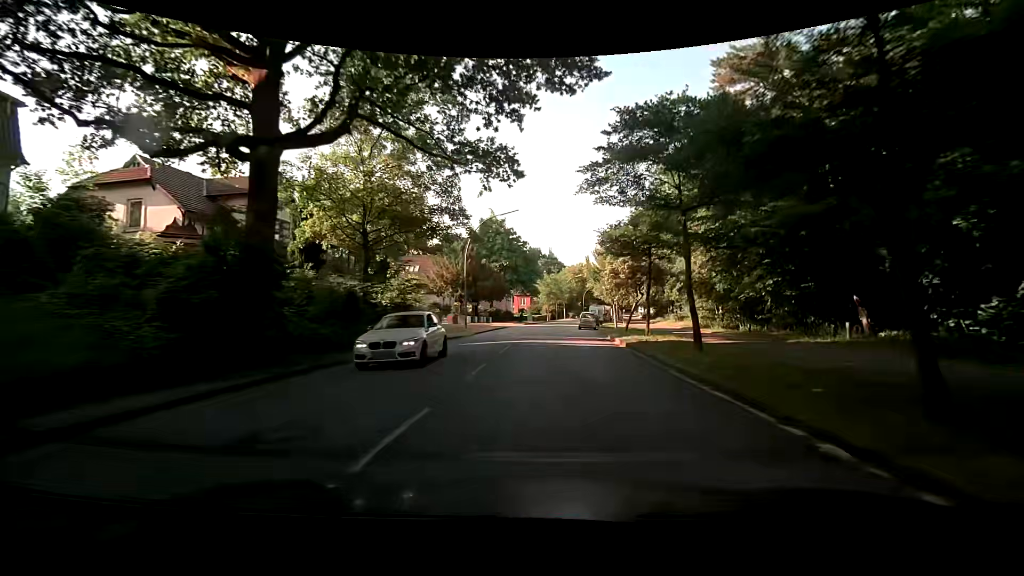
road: tertiary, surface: asphalt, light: Day
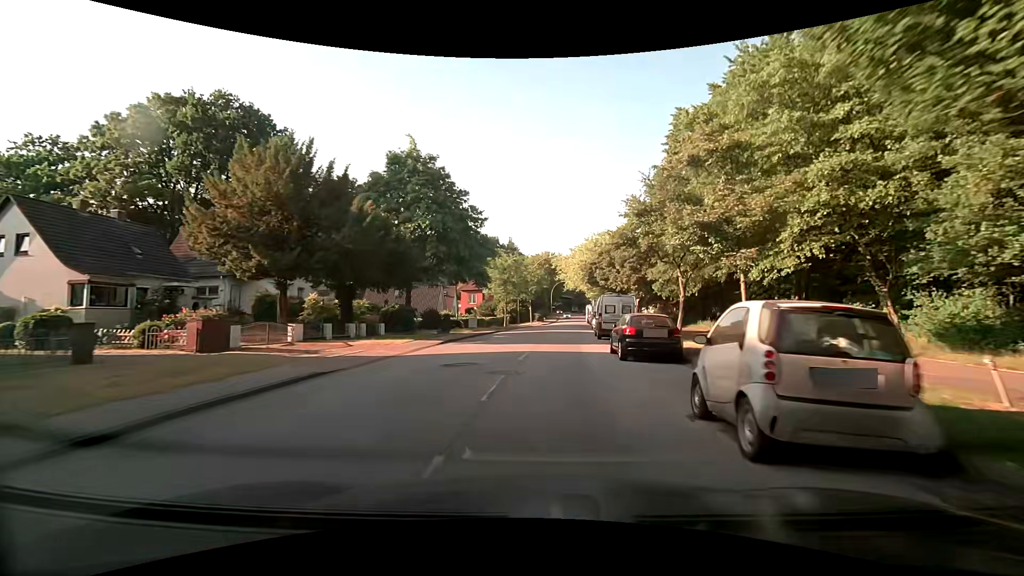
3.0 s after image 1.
(+1.4, +38.3) m; +4°
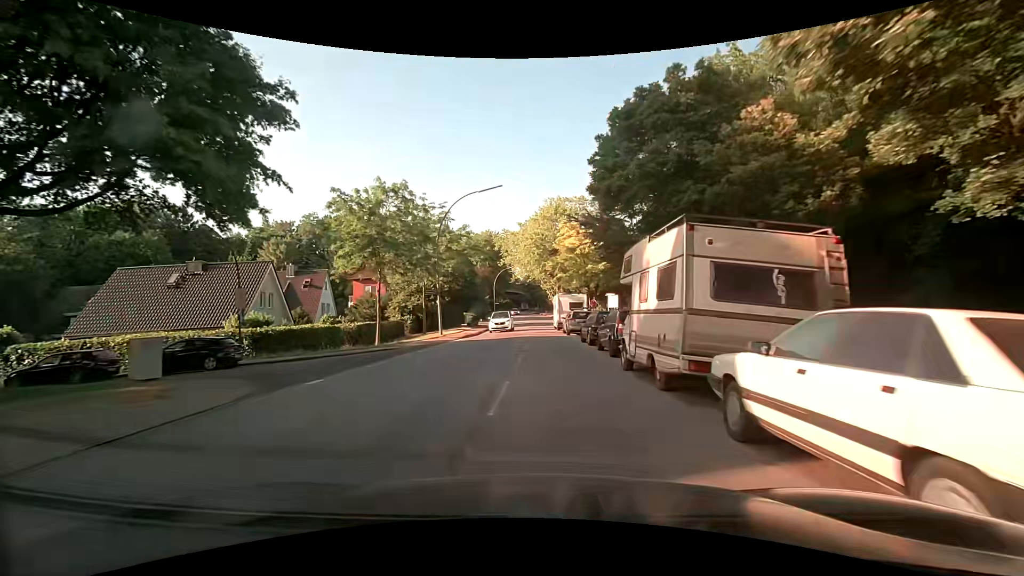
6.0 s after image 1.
(+2.5, +37.6) m; +6°
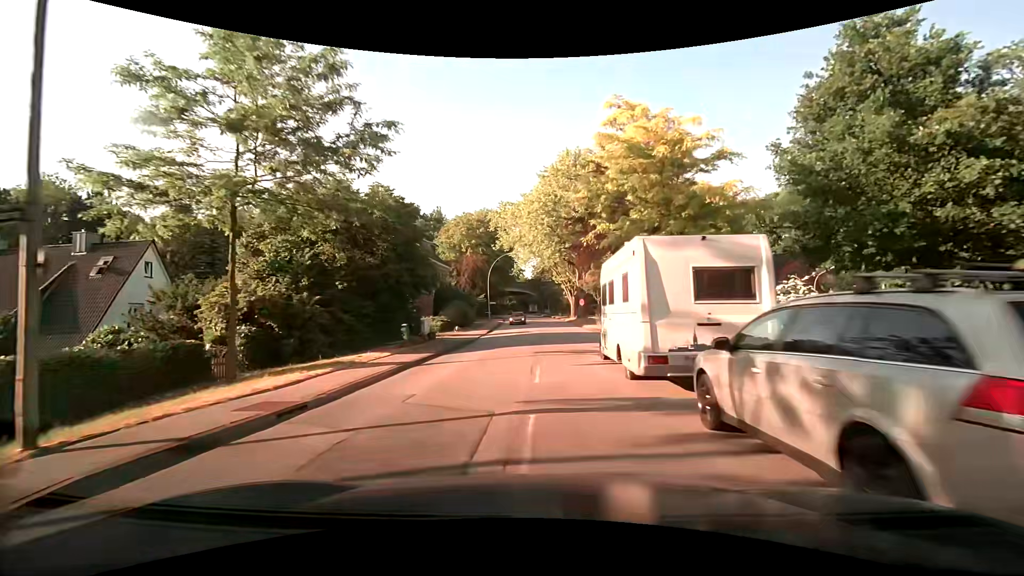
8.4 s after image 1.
(+0.3, +27.1) m; -1°
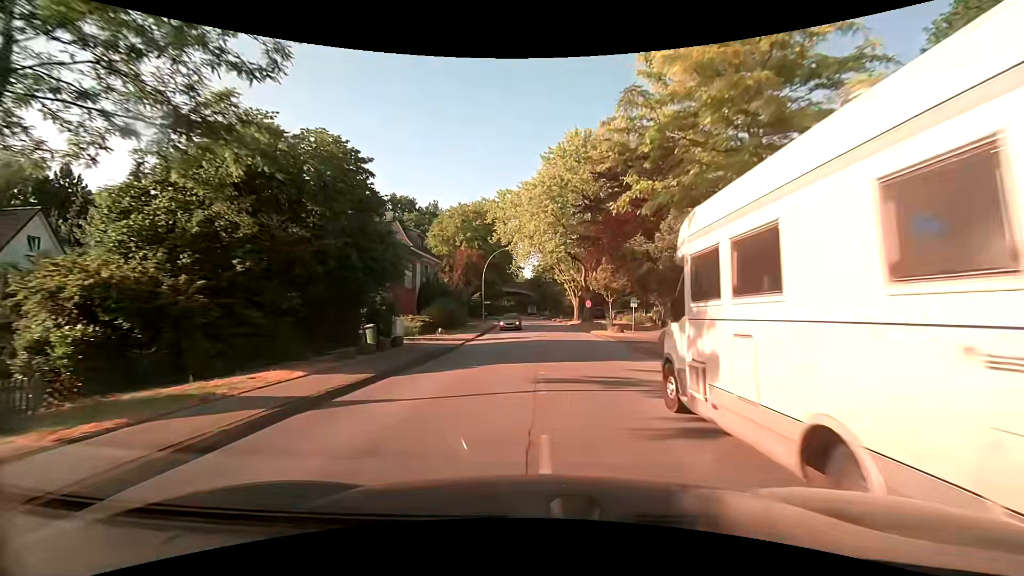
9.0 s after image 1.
(-0.1, +7.1) m; -1°
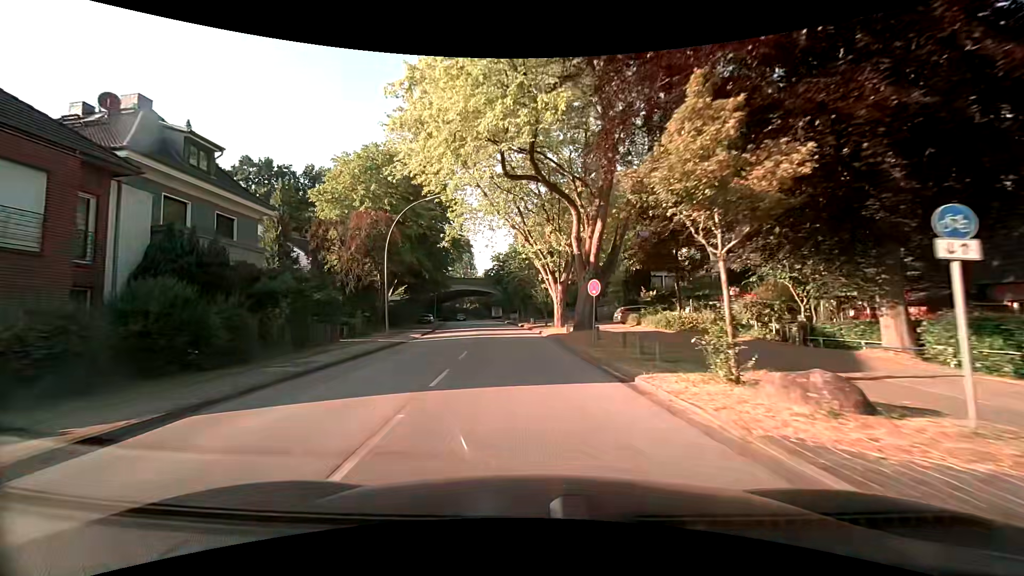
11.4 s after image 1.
(+2.1, +28.9) m; +4°
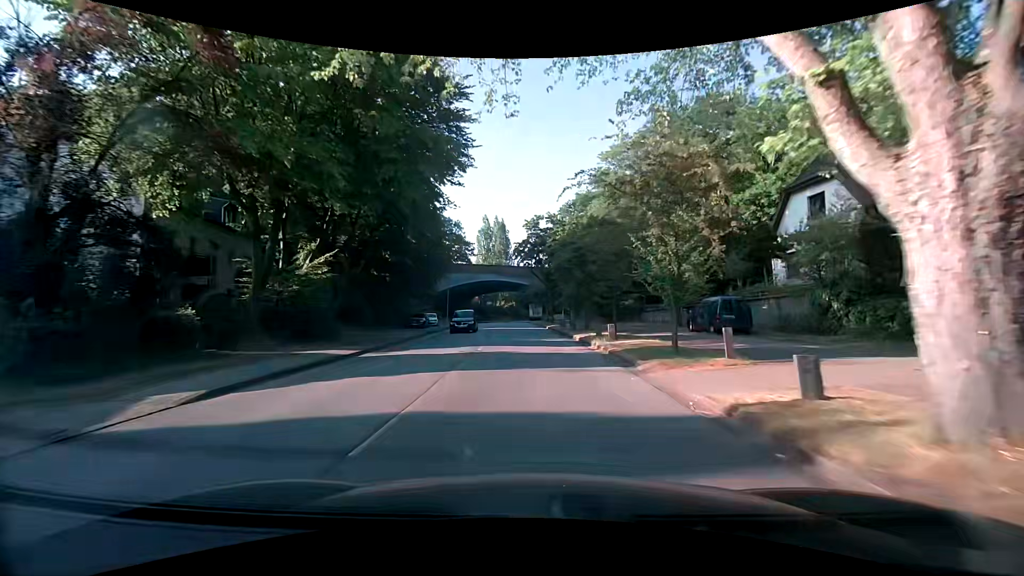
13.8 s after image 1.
(-1.5, +29.3) m; -5°
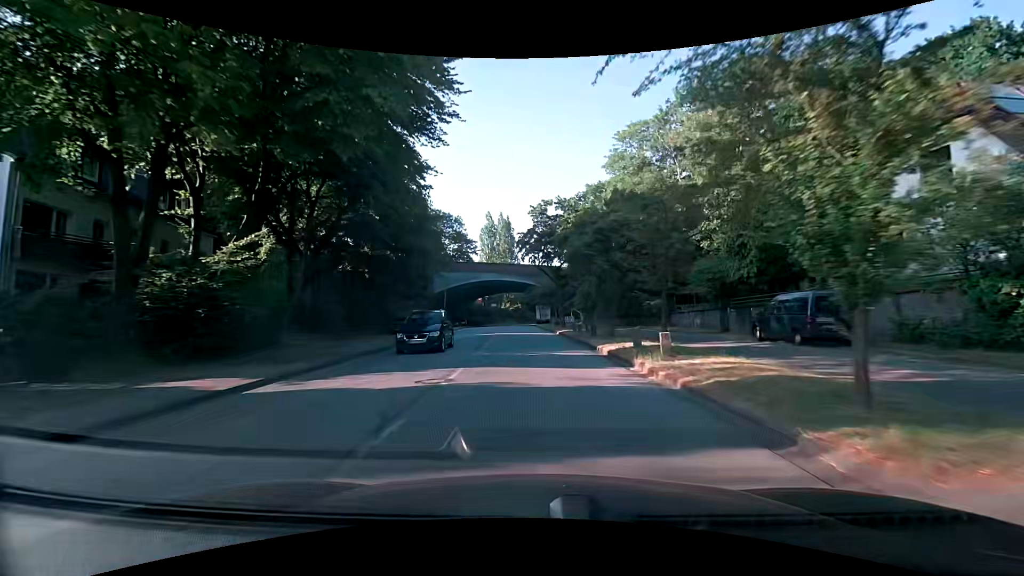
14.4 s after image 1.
(0.0, +7.4) m; -1°
(0, +10) (0, +20) (-1, +30) (-1, +40) (-2, +50) (-2, +60) (-2, +70) (-2, +80) (-2, +90) (-1, +100) m
